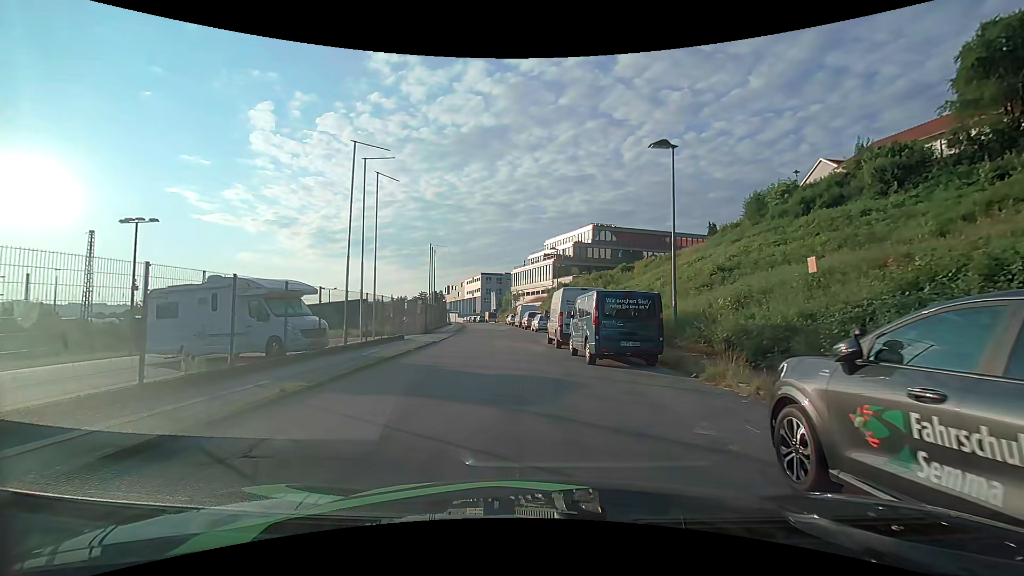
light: Day
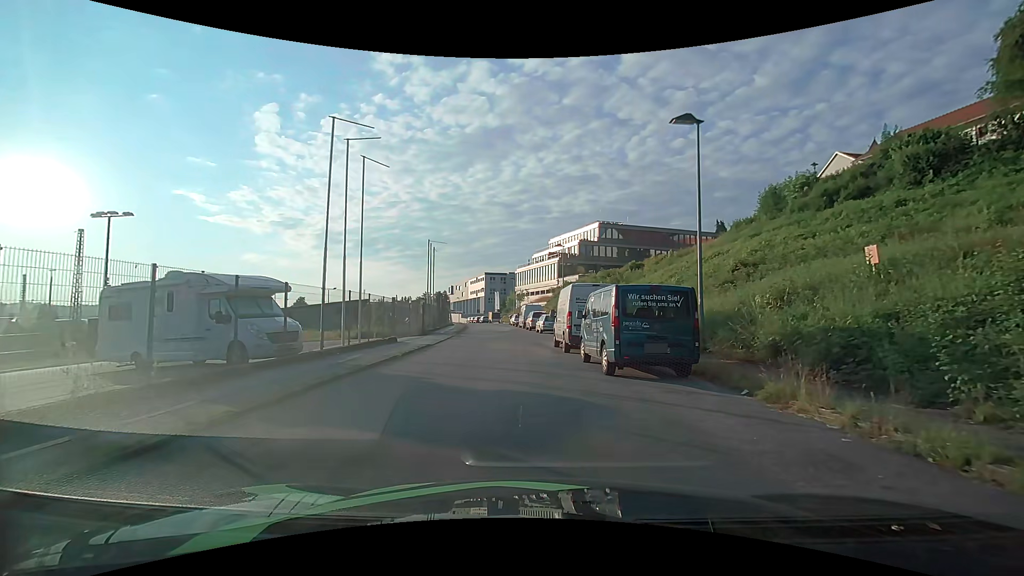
(0.0, +2.4) m; -1°
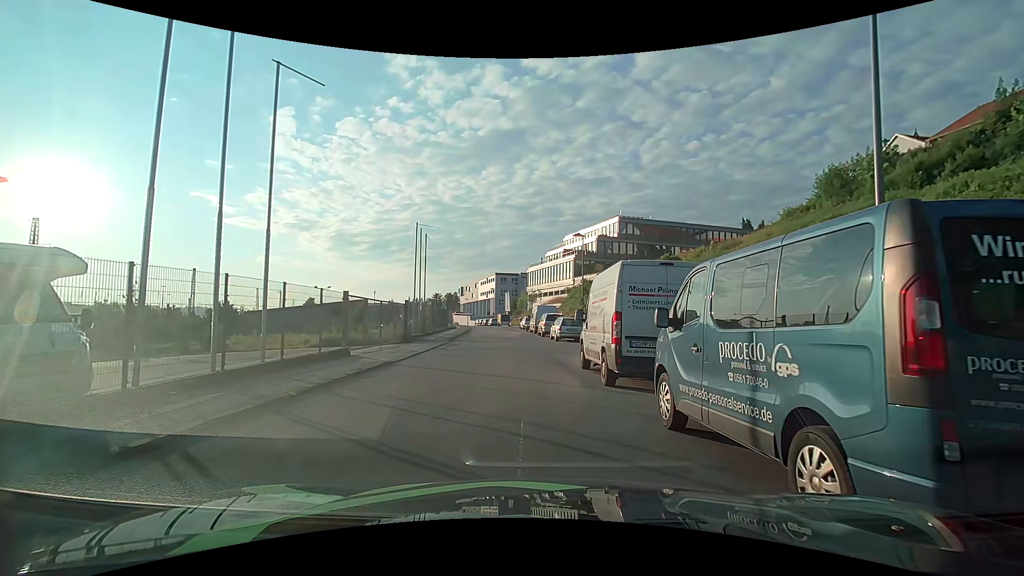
(-0.1, +7.9) m; -1°
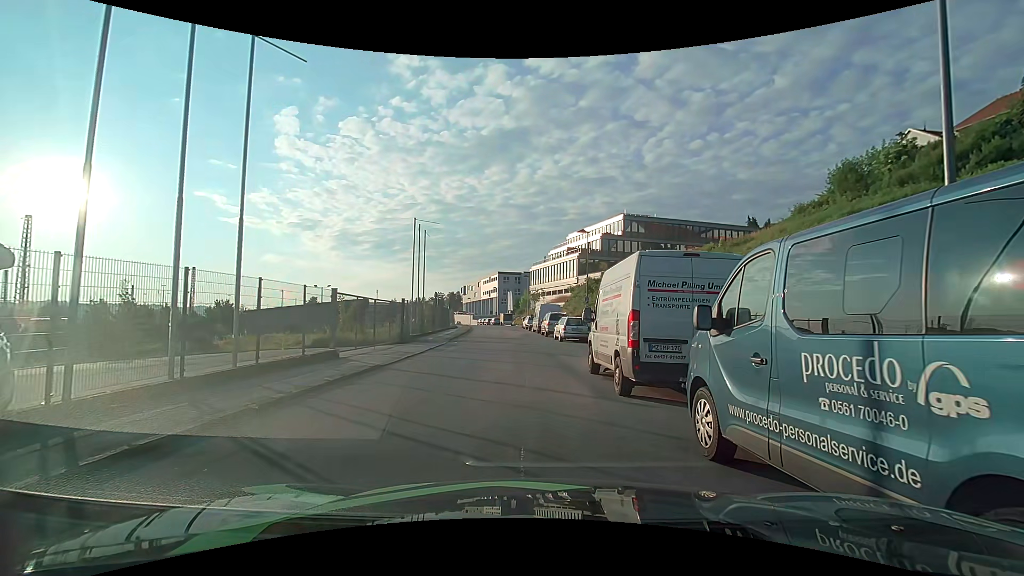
(0.0, +1.3) m; 0°
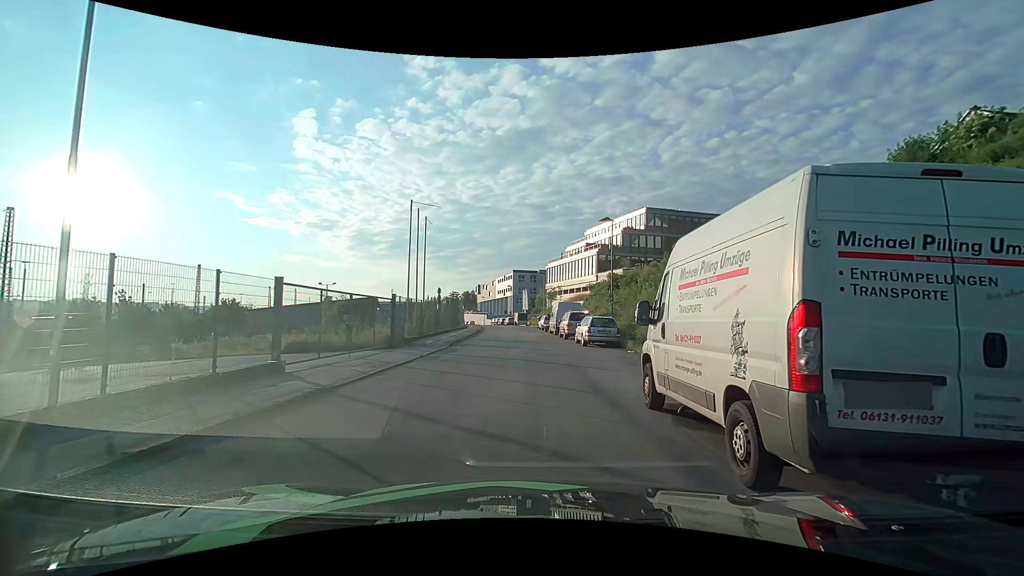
(-0.1, +4.7) m; -2°
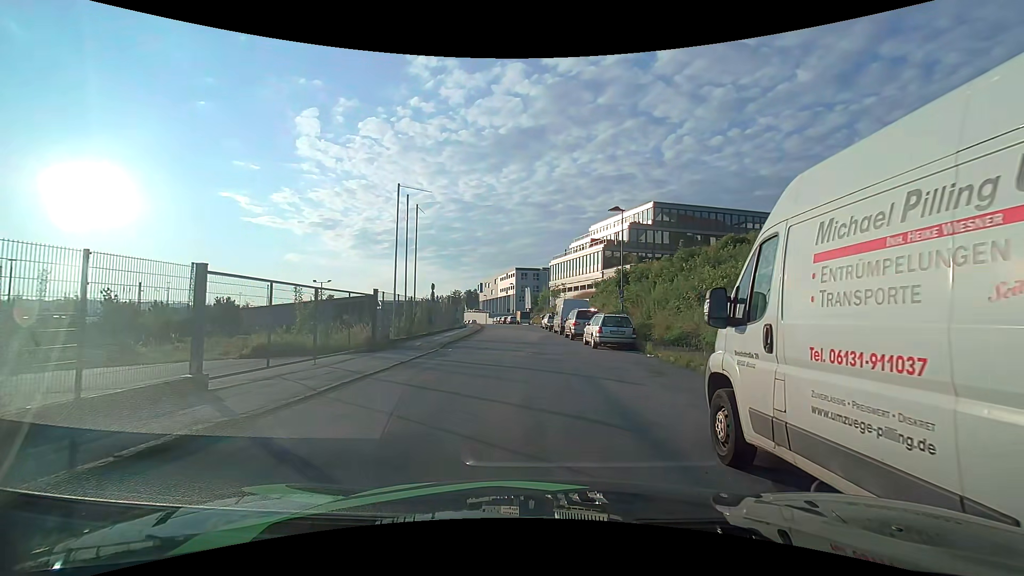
(0.0, +3.0) m; -1°
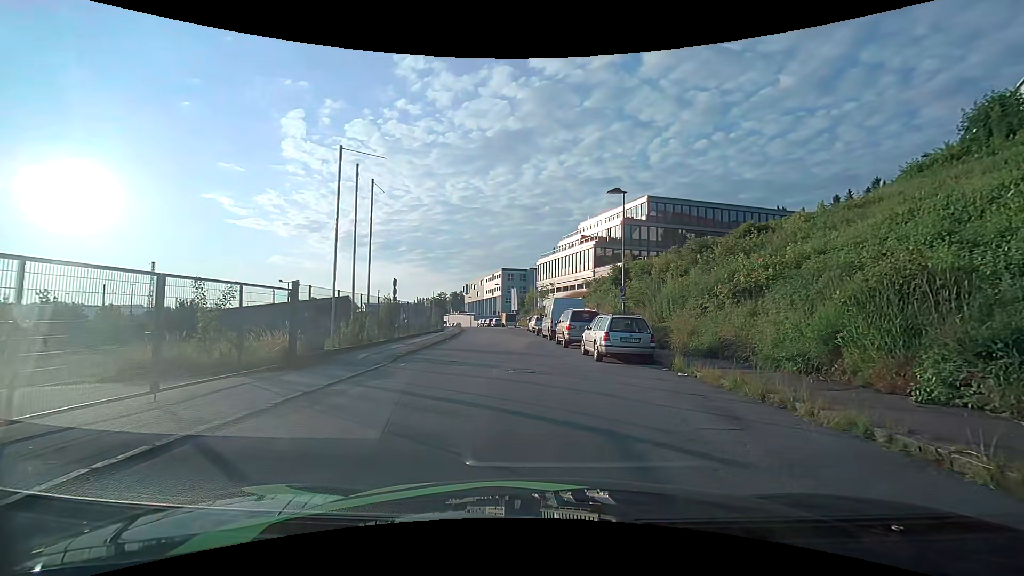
(+0.1, +5.4) m; +2°
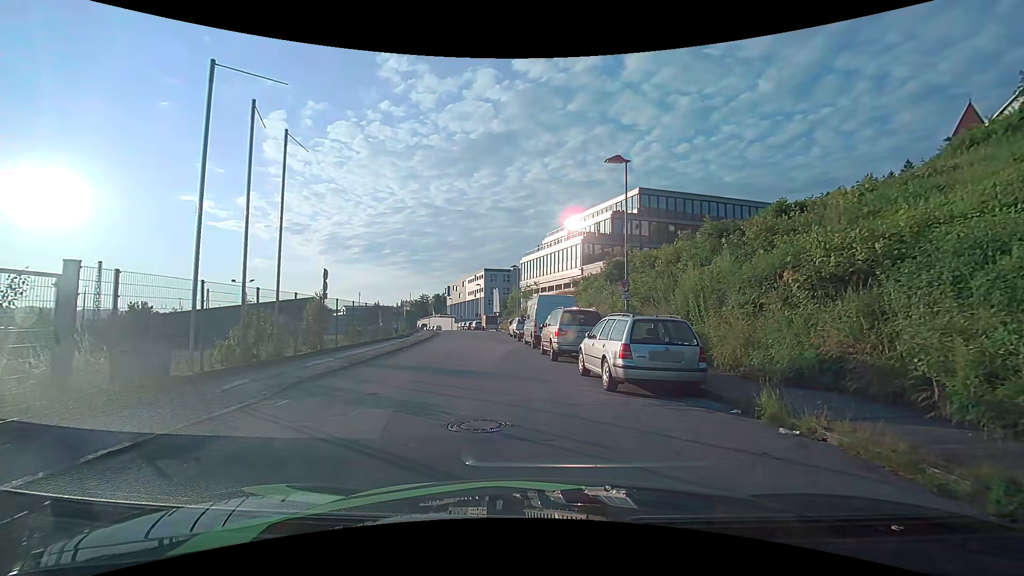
(+0.1, +6.0) m; +2°
